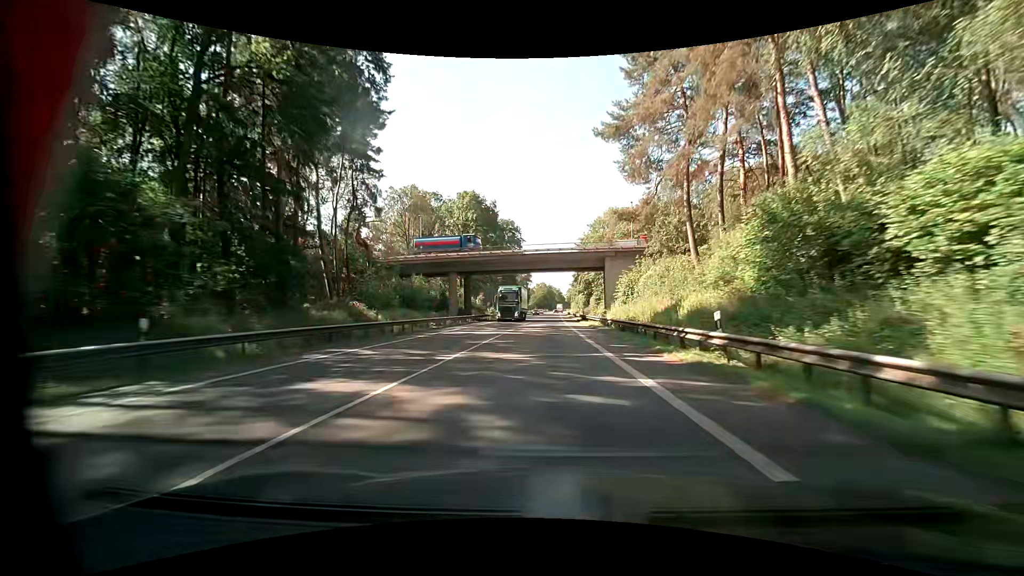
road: primary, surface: asphalt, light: Day
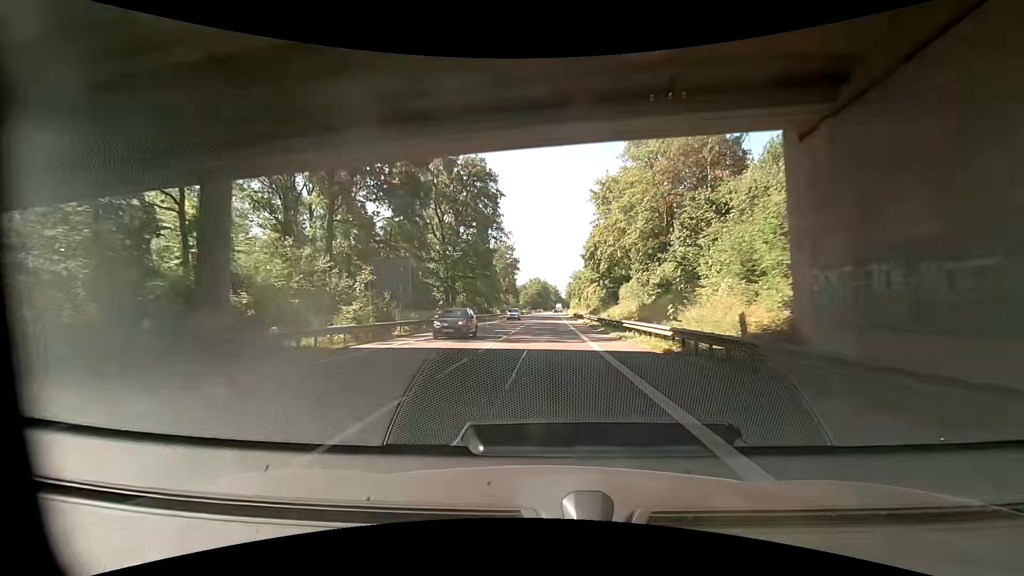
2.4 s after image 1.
(+0.2, +52.3) m; +1°
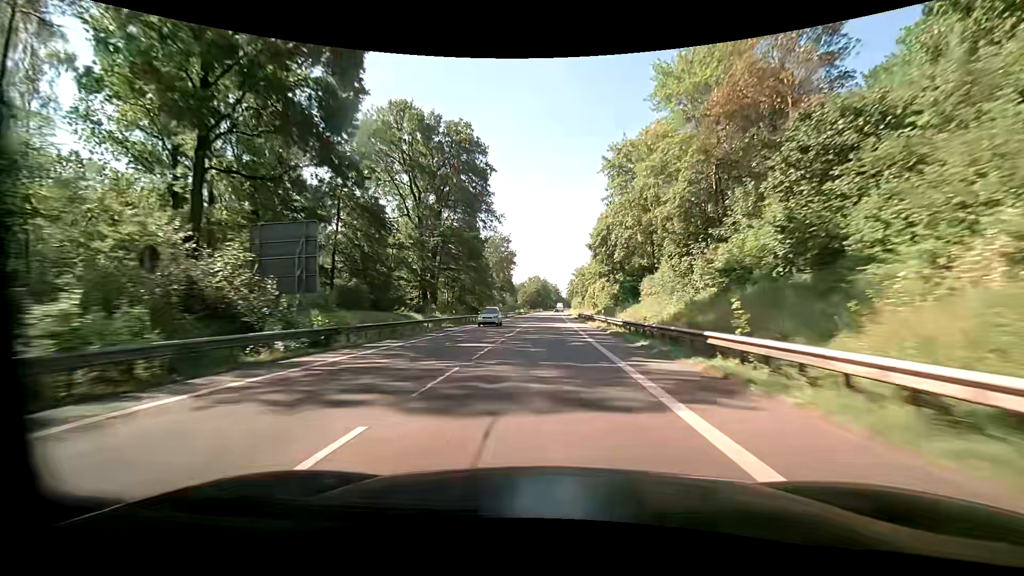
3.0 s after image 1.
(-0.2, +14.0) m; -1°
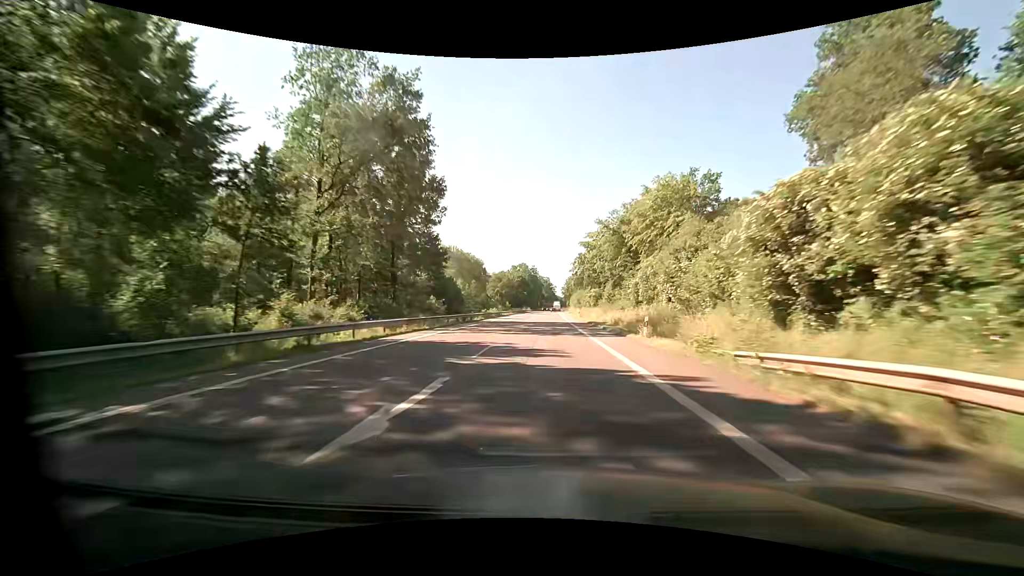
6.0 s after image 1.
(+1.1, +74.9) m; +1°
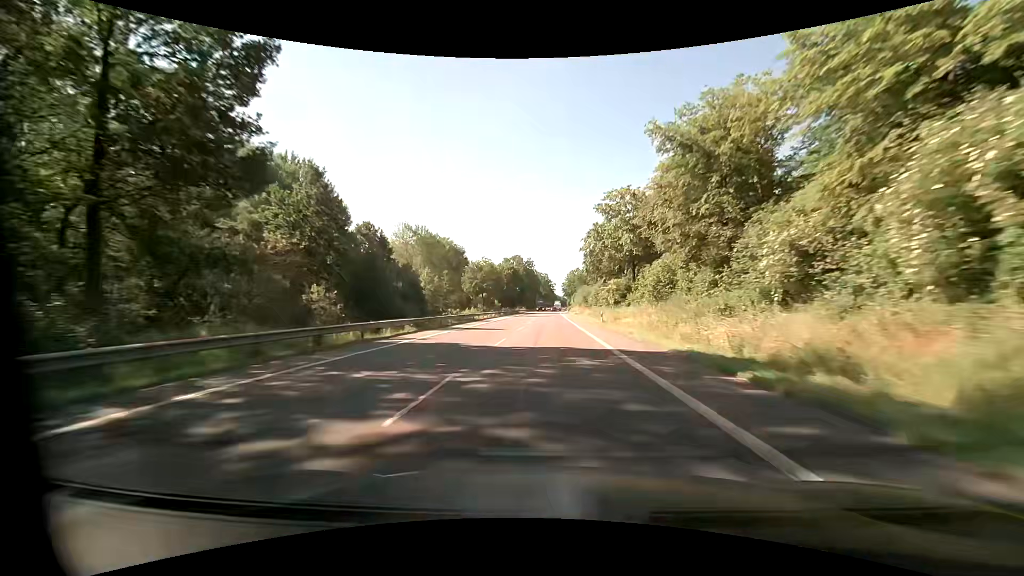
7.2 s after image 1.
(0.0, +31.4) m; 0°
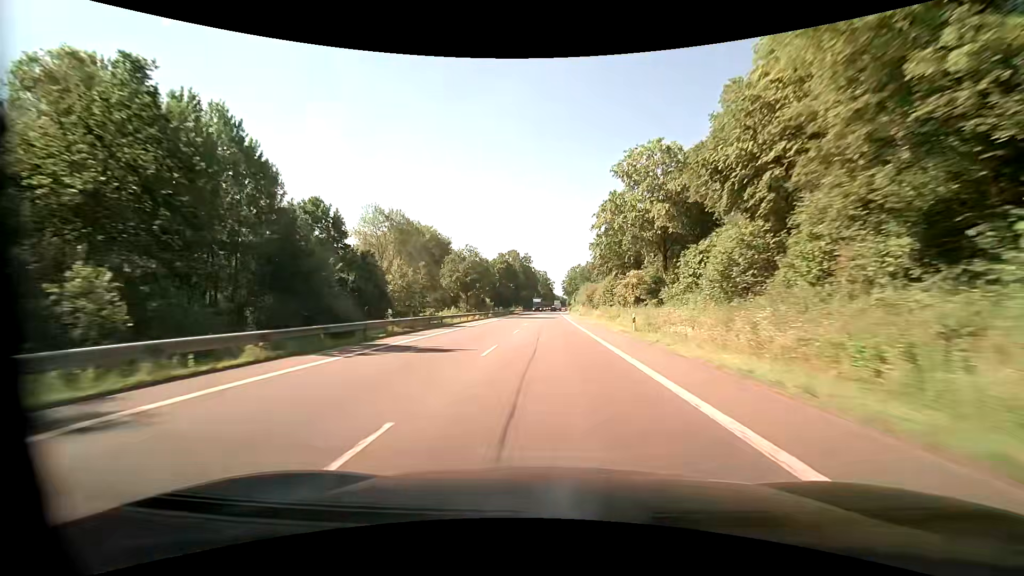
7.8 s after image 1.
(0.0, +15.9) m; 0°
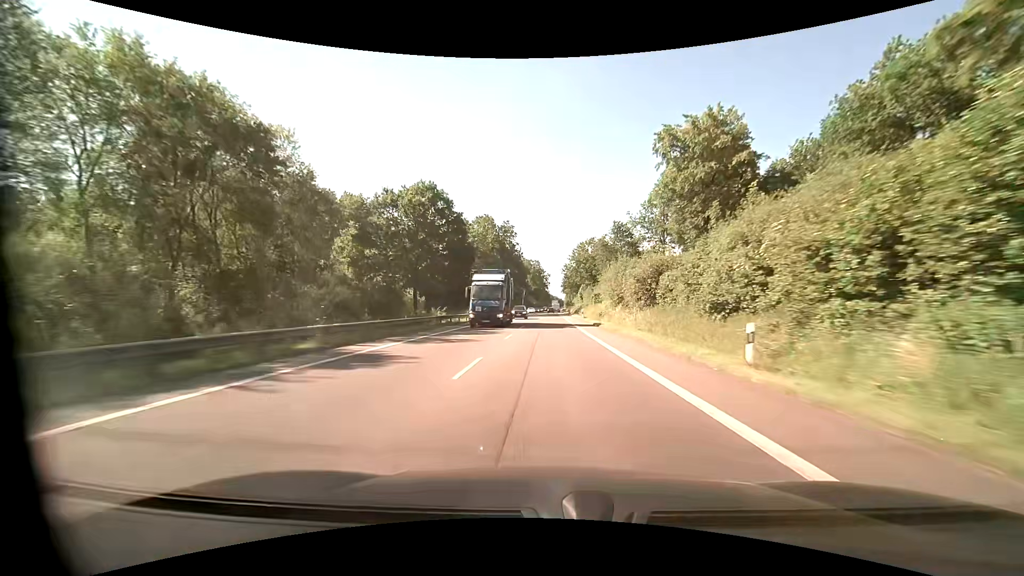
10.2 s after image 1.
(+0.5, +64.2) m; +1°
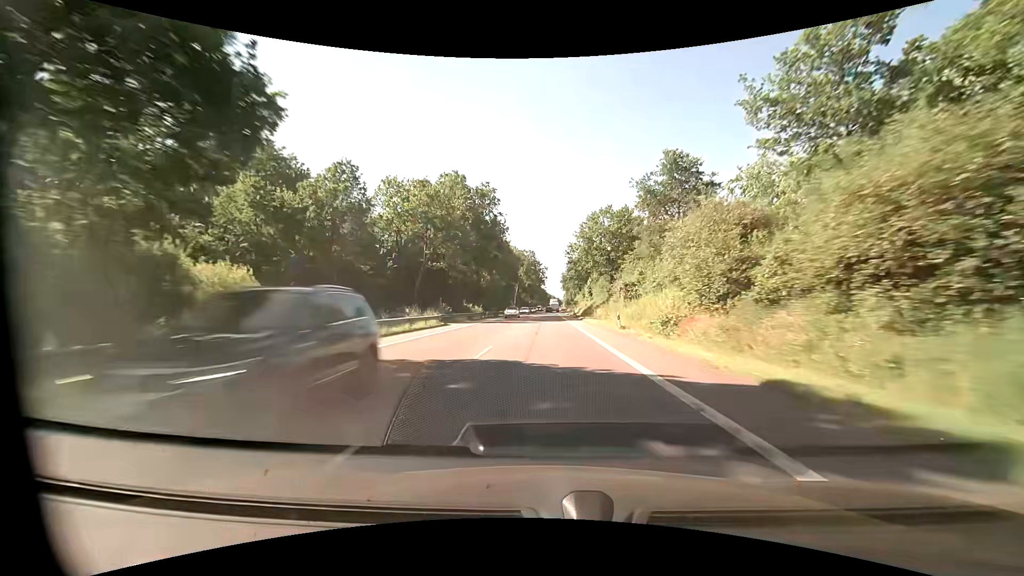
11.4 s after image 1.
(0.0, +32.4) m; 0°
(0, +10) (0, +20) (0, +30) (0, +40) (0, +50) (0, +60) (0, +70) (0, +80) (+1, +90) (+1, +100) m
